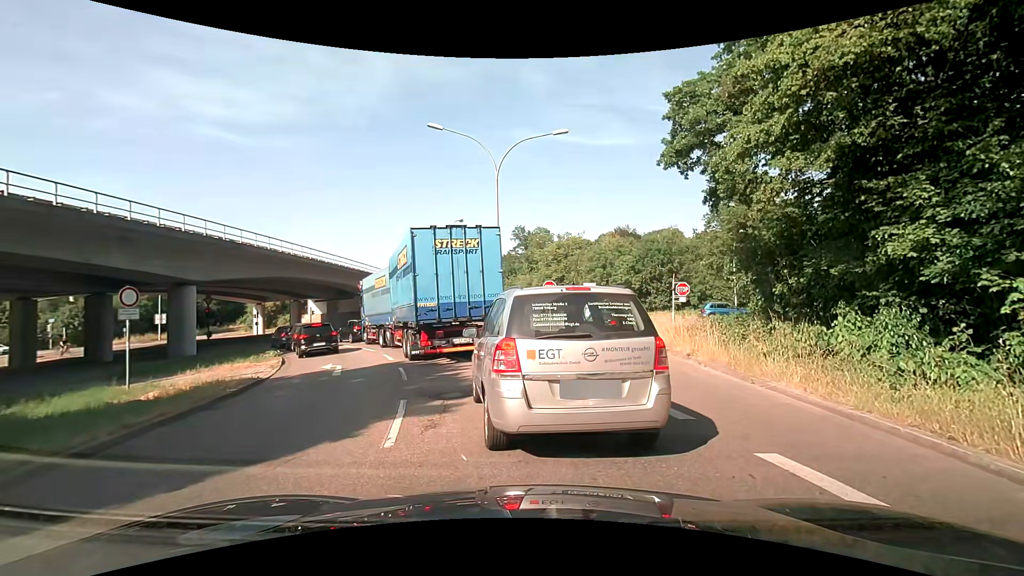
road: trunk_link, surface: asphalt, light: Day
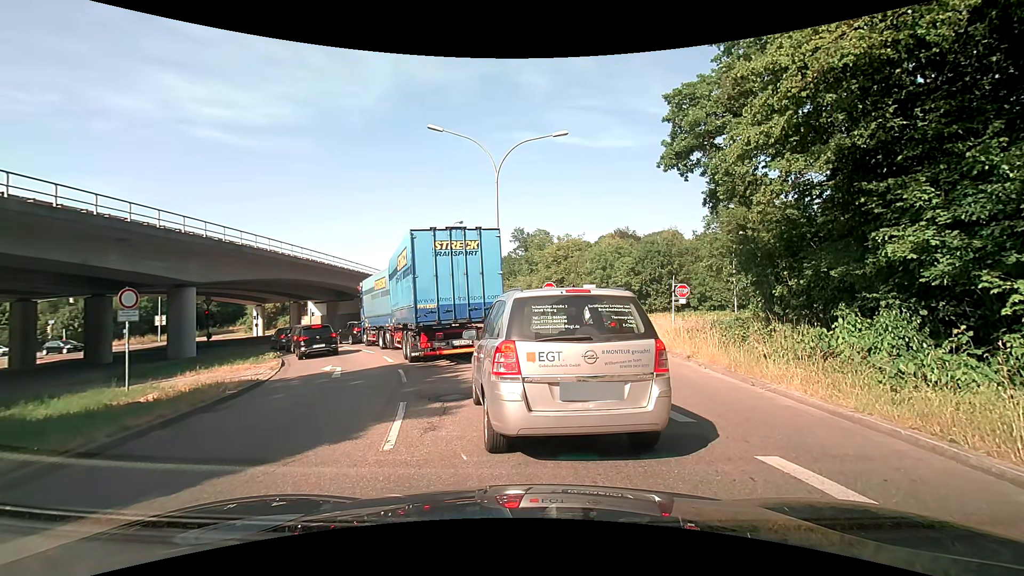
(0.0, +0.1) m; 0°
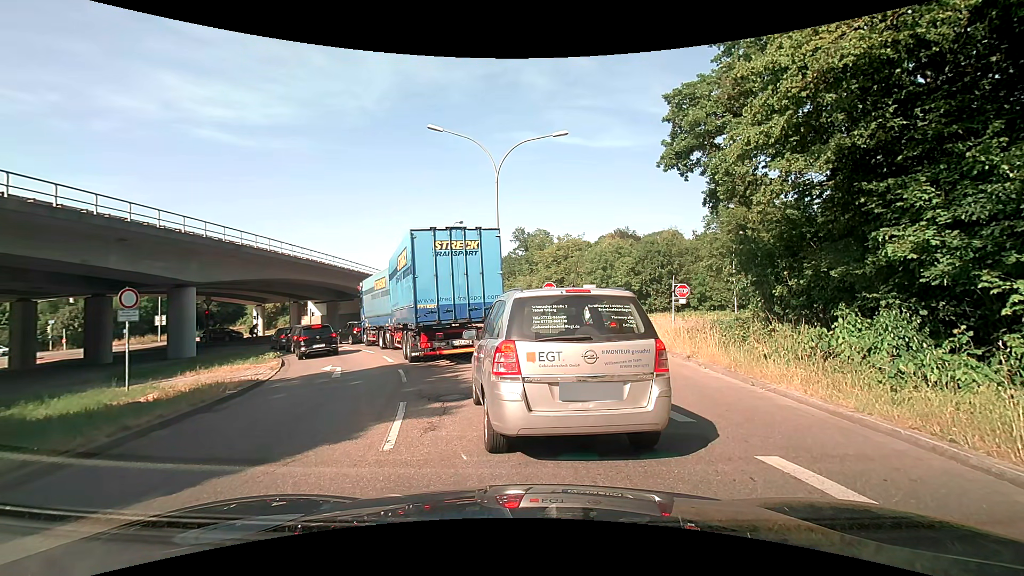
(0.0, 0.0) m; 0°
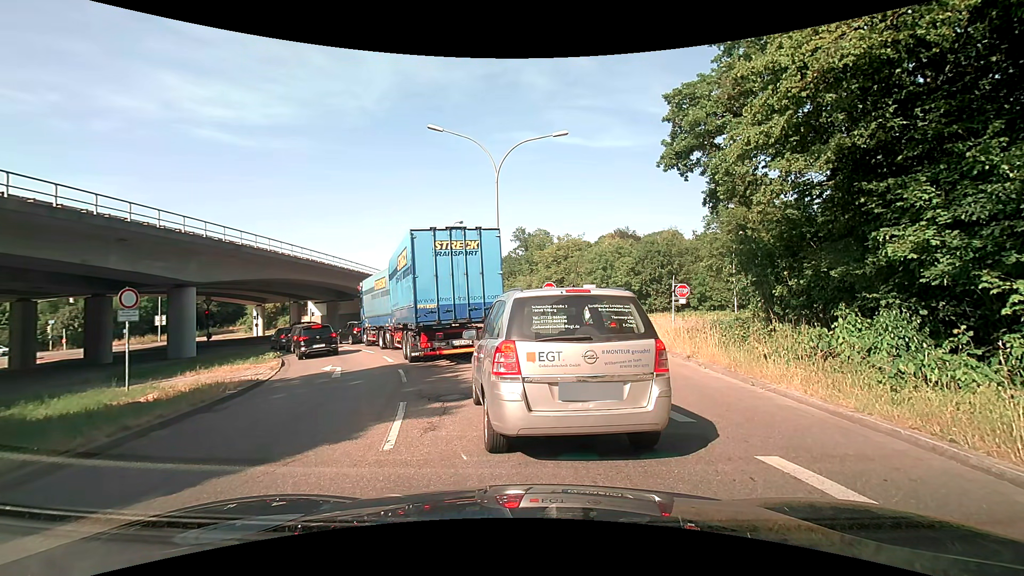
(0.0, 0.0) m; 0°
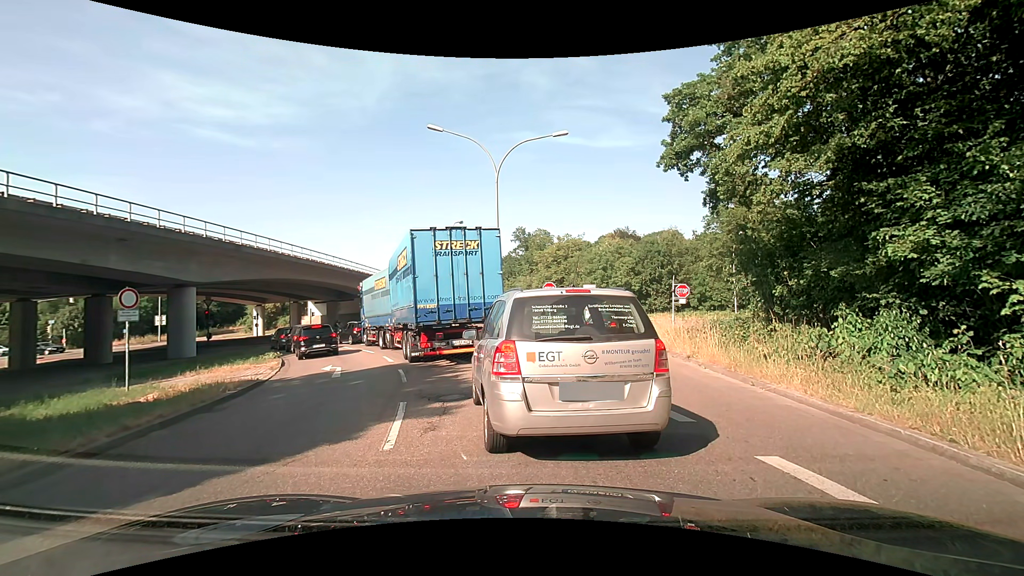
(0.0, 0.0) m; 0°
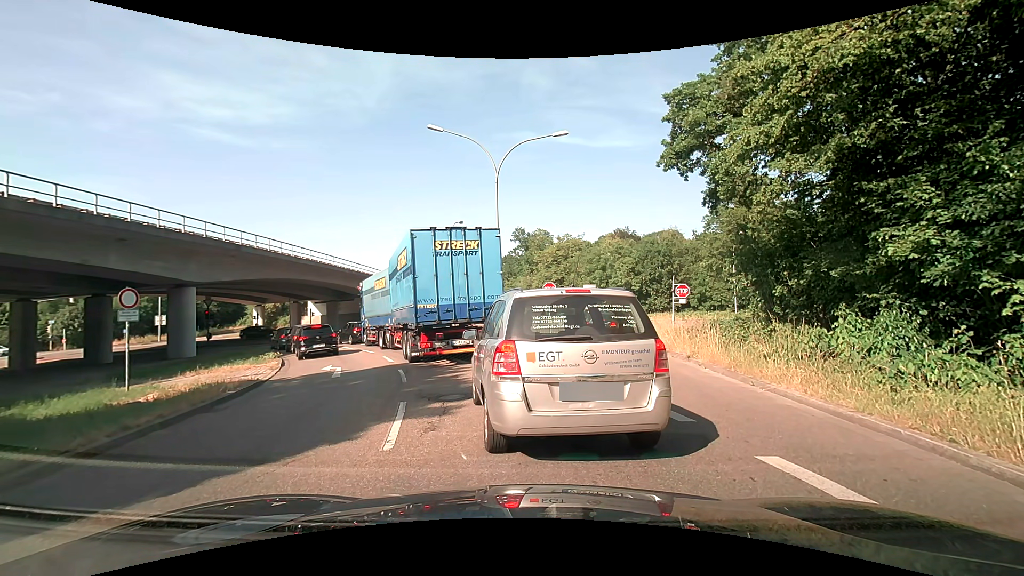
(0.0, 0.0) m; 0°
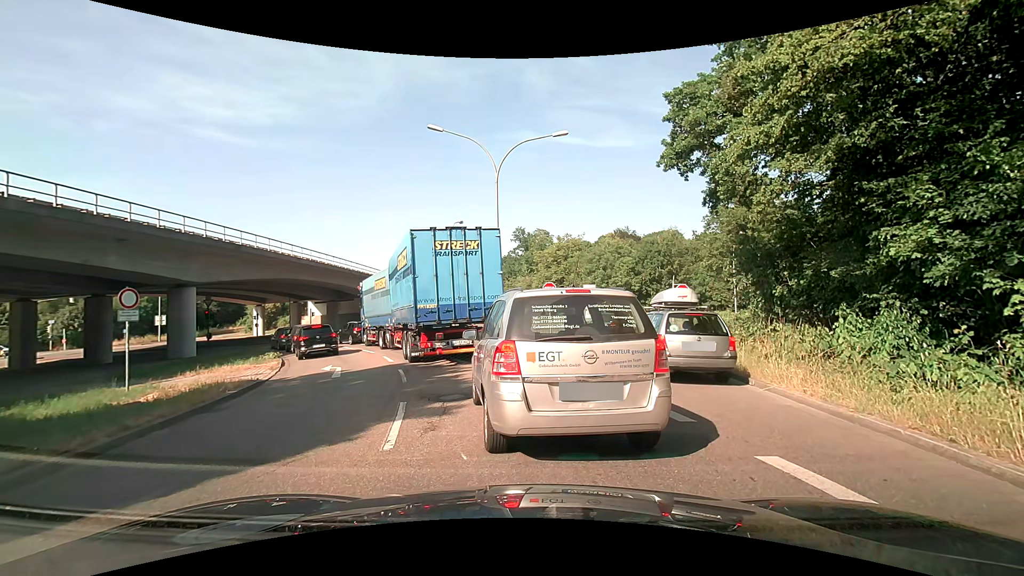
(0.0, 0.0) m; 0°
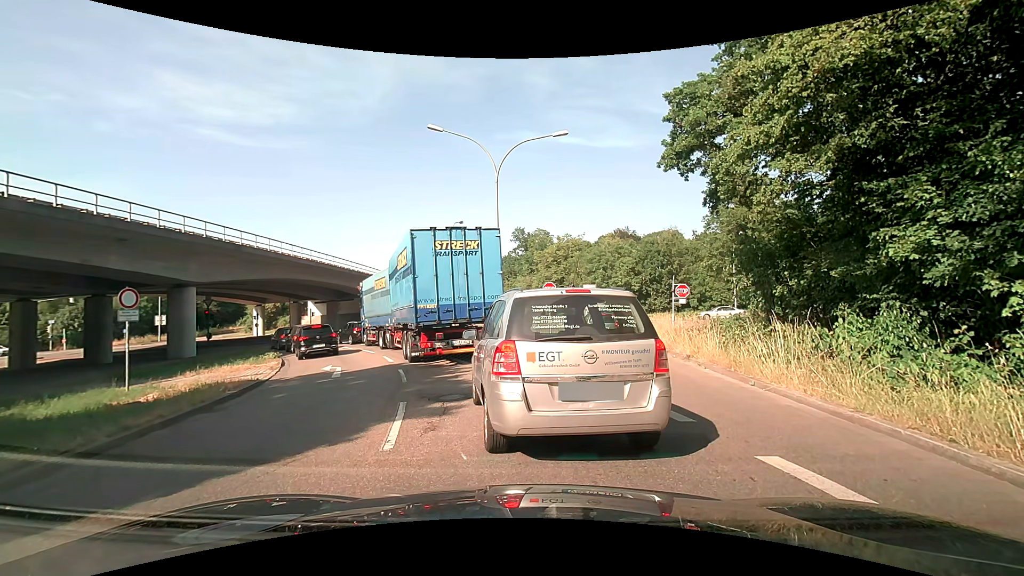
(0.0, 0.0) m; 0°
(-1, +10) (-3, +20) (-8, +29) (-13, +37) (-19, +45) (-26, +52) (-34, +59) (-42, +64) (-52, +67) (-62, +69) m
